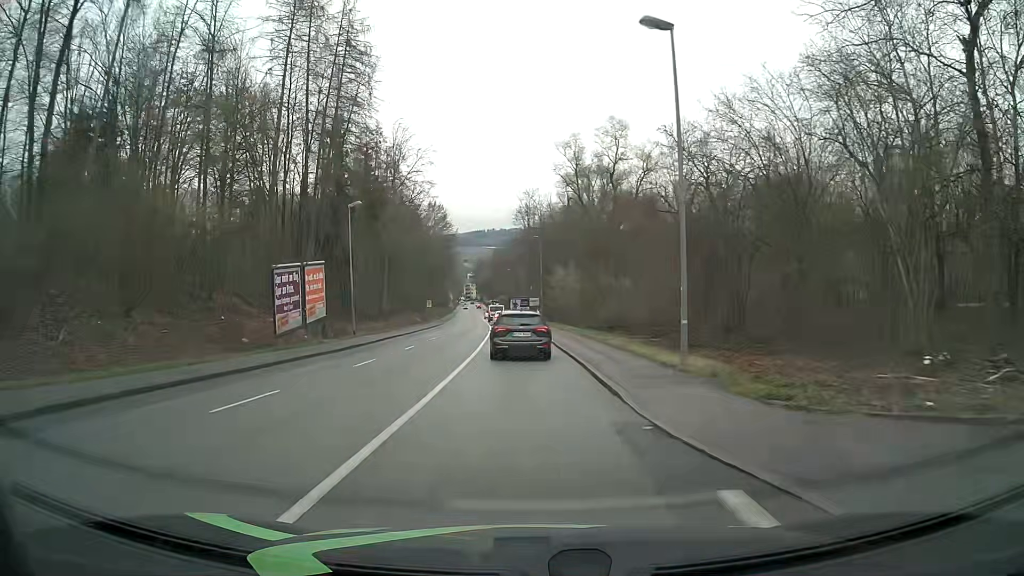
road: tertiary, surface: asphalt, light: Day
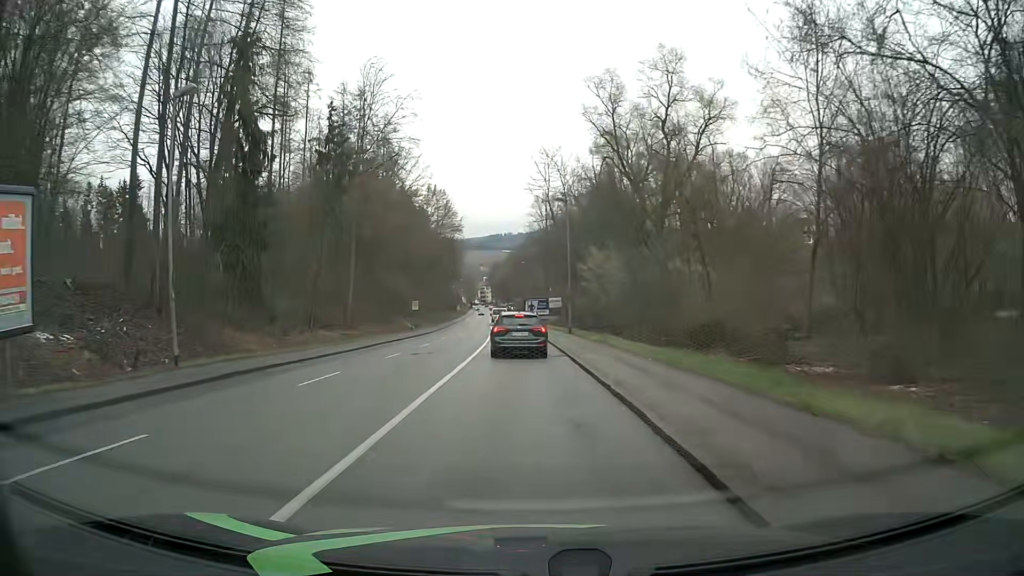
(-0.4, +23.0) m; -2°
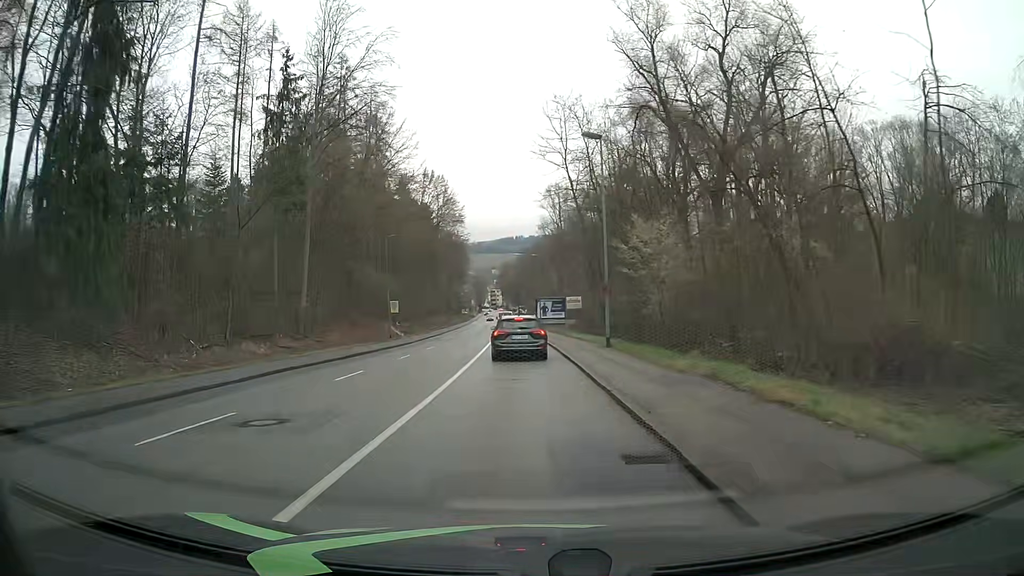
(-0.2, +15.6) m; -1°
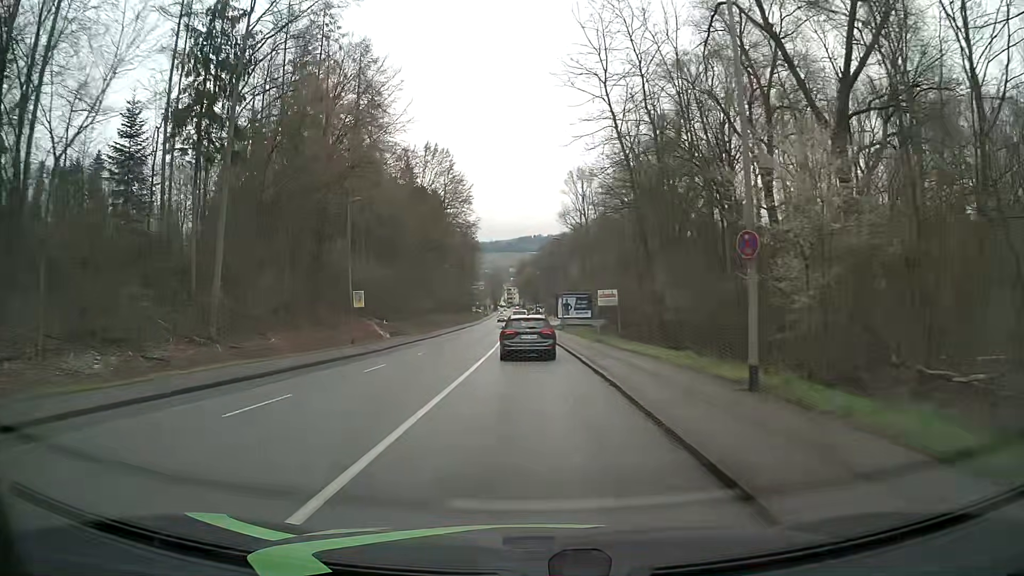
(-0.3, +15.8) m; -2°
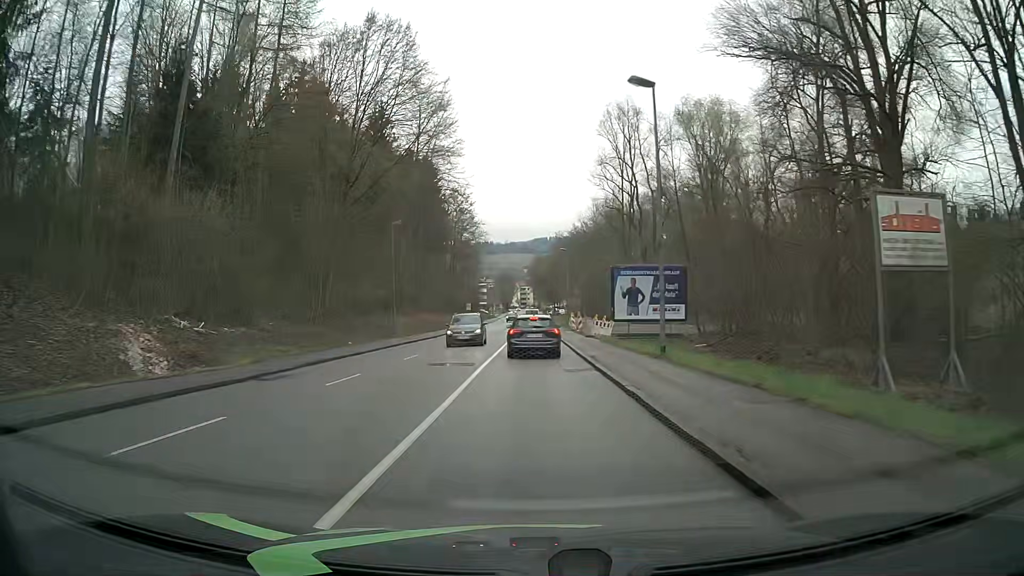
(-0.4, +40.2) m; -1°
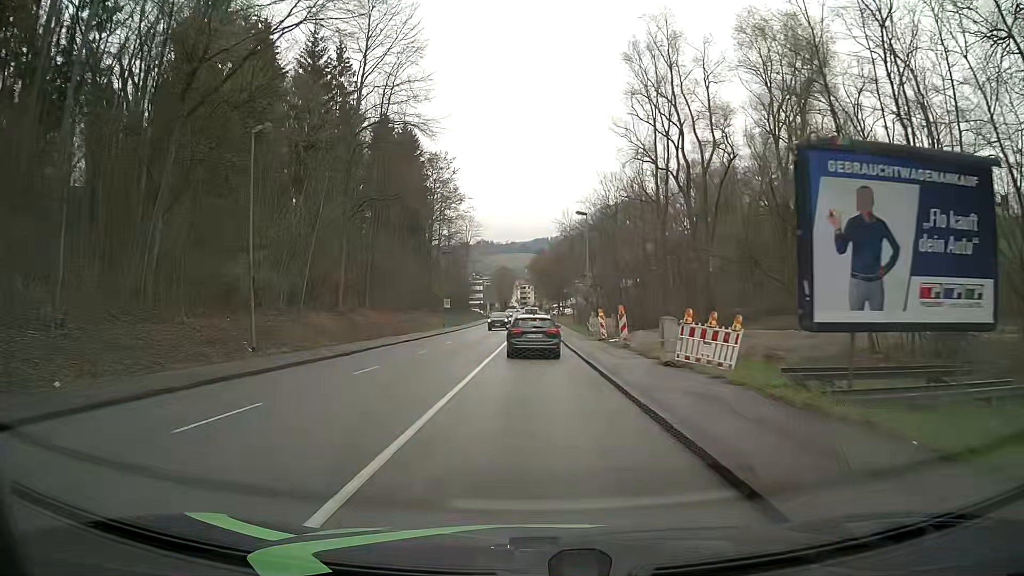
(0.0, +24.7) m; 0°
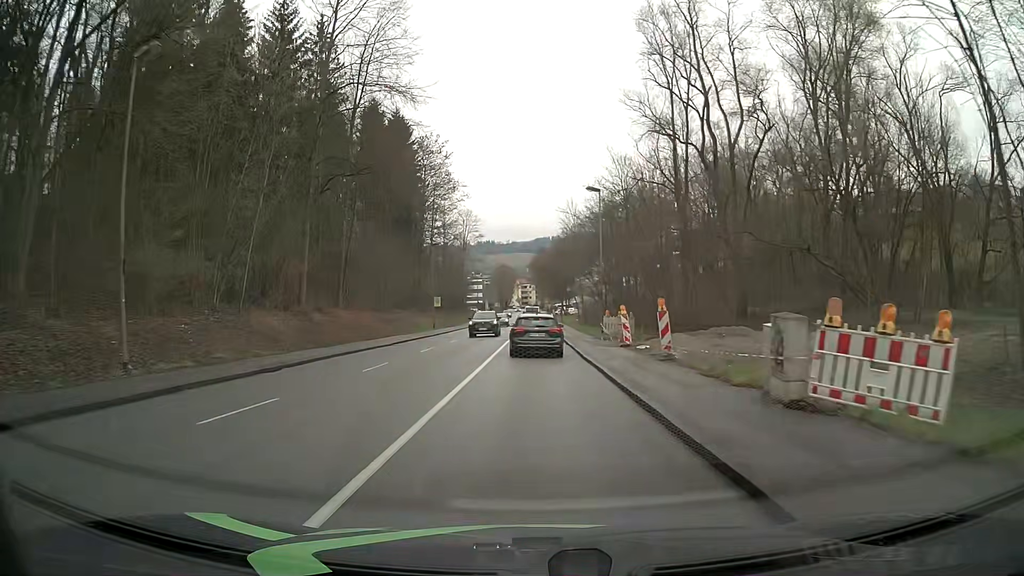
(-0.1, +8.3) m; 0°
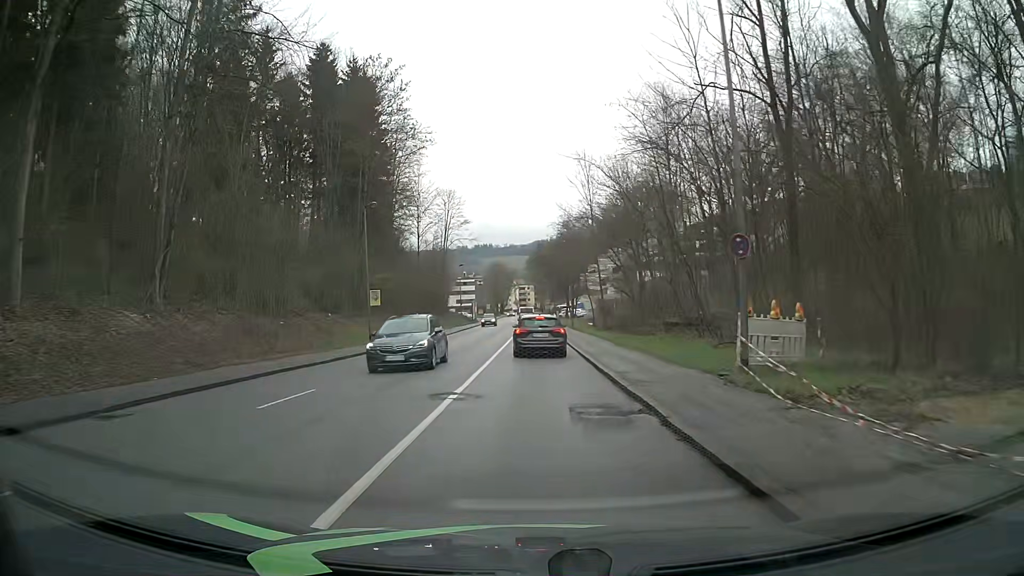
(-0.1, +25.0) m; 0°
(0, +10) (0, +20) (0, +30) (0, +40) (0, +50) (0, +60) (0, +70) (0, +80) (0, +90) (0, +100) m
